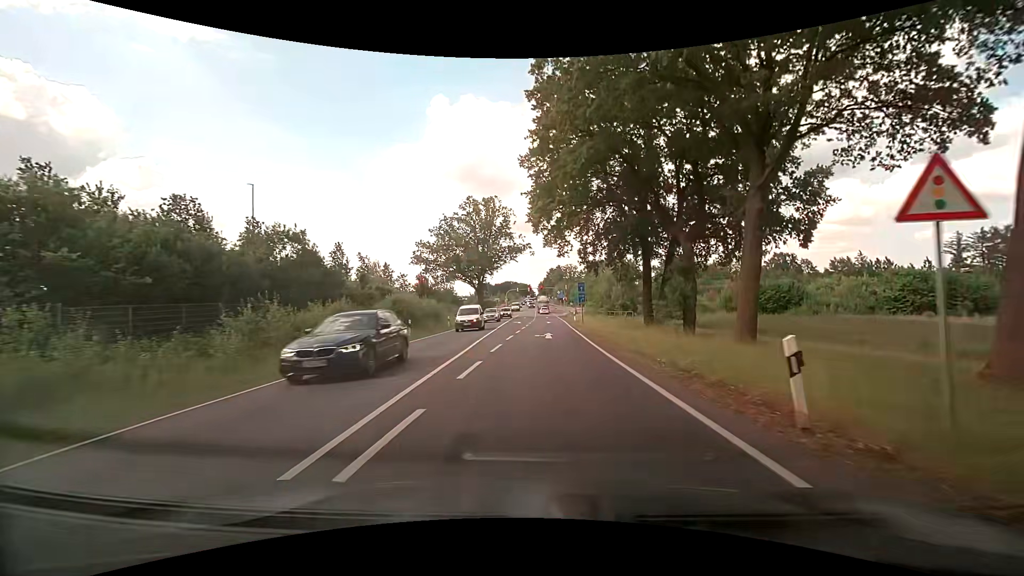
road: primary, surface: asphalt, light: Day
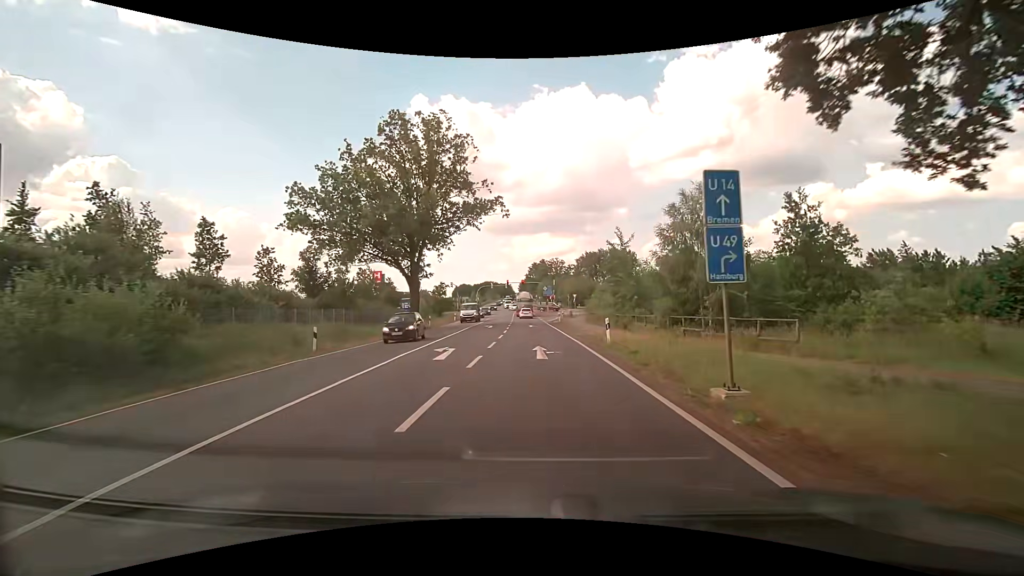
(+0.7, +34.3) m; +1°
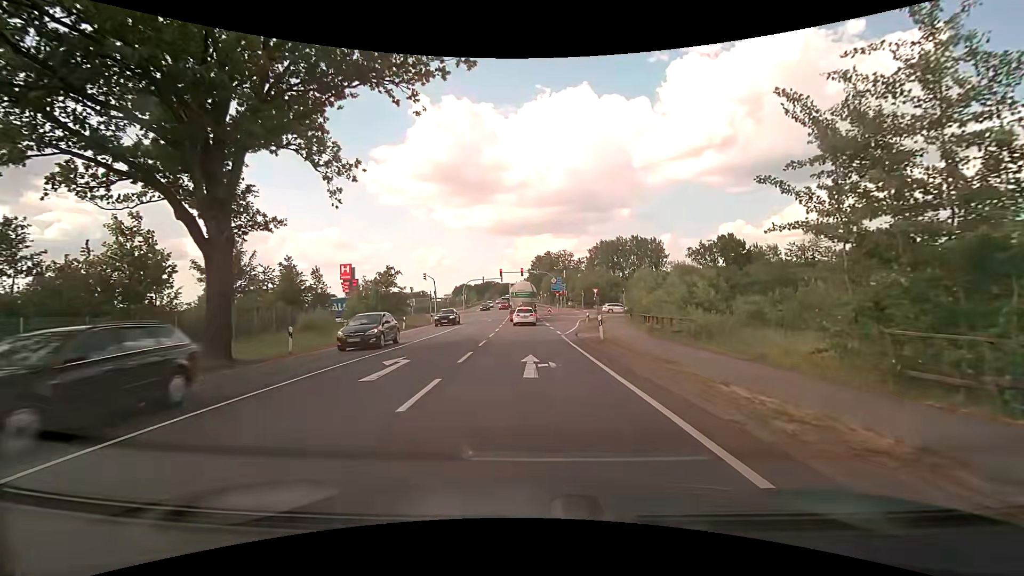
(+0.7, +29.1) m; +1°
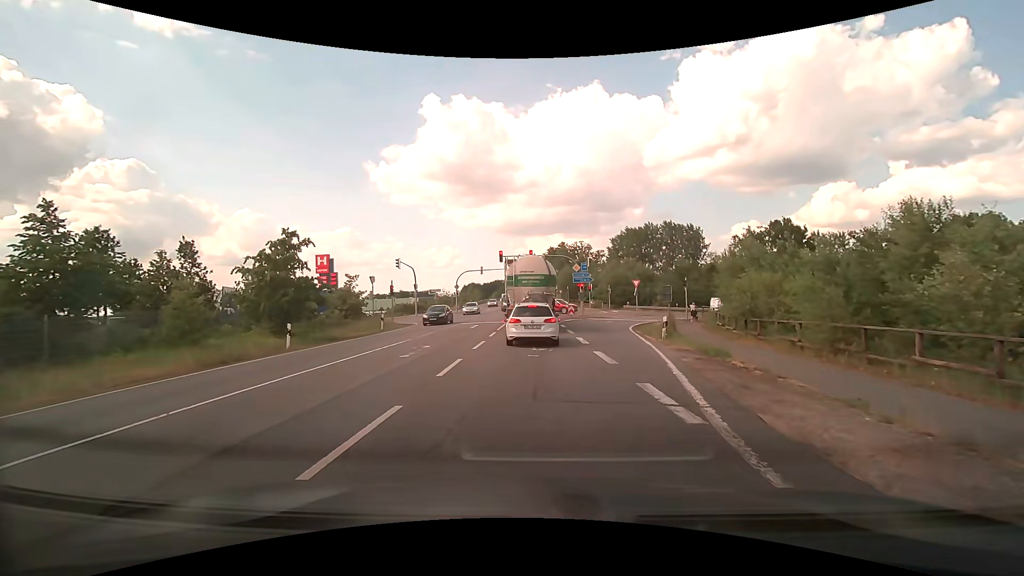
(-0.2, +21.0) m; -1°
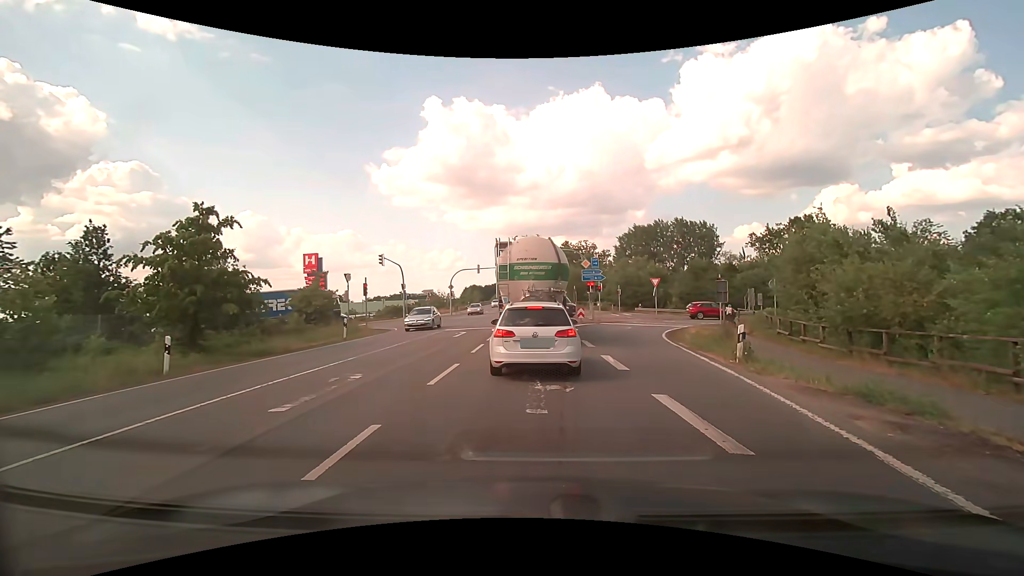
(0.0, +6.7) m; 0°
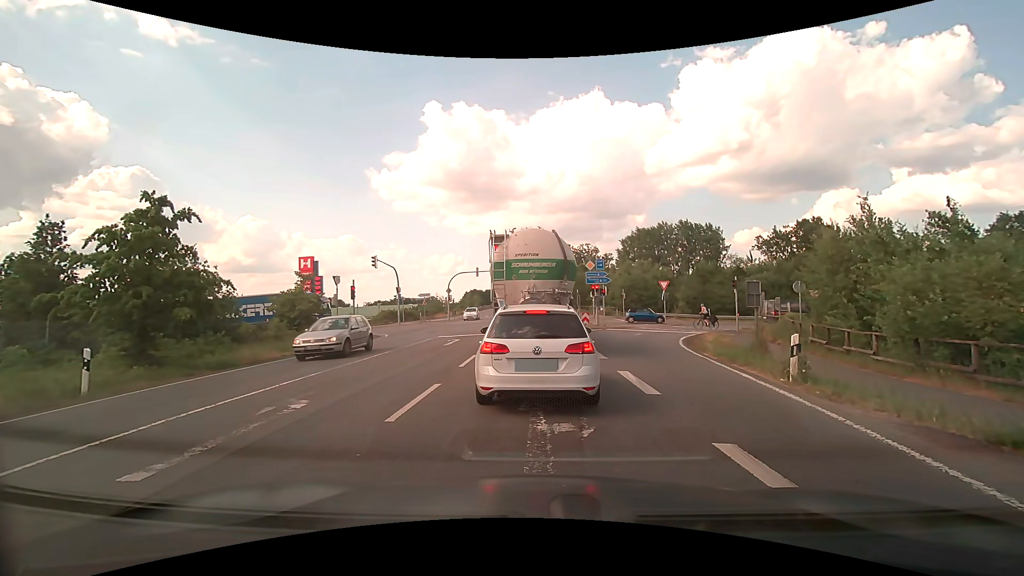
(0.0, +2.4) m; +1°
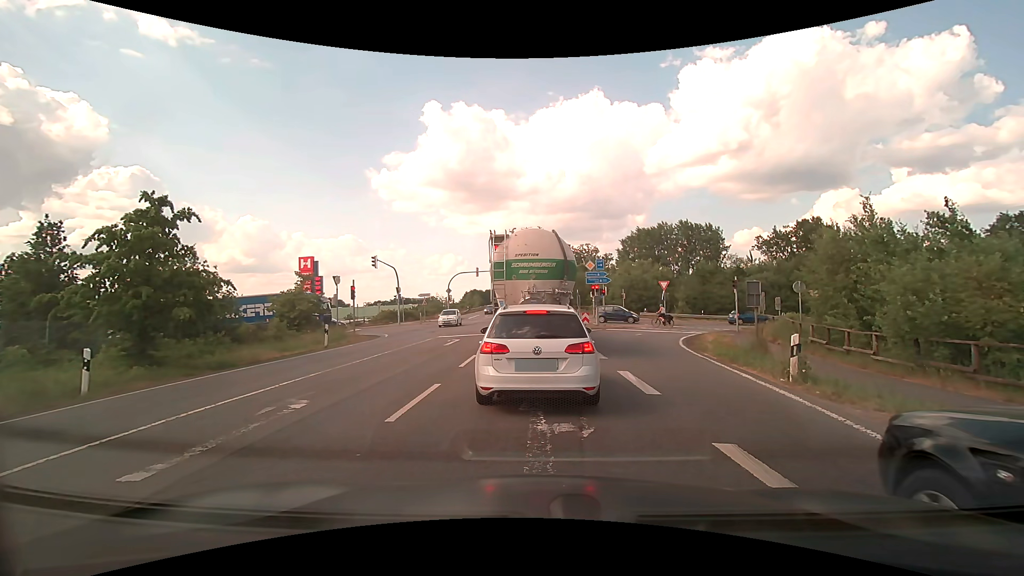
(0.0, 0.0) m; 0°
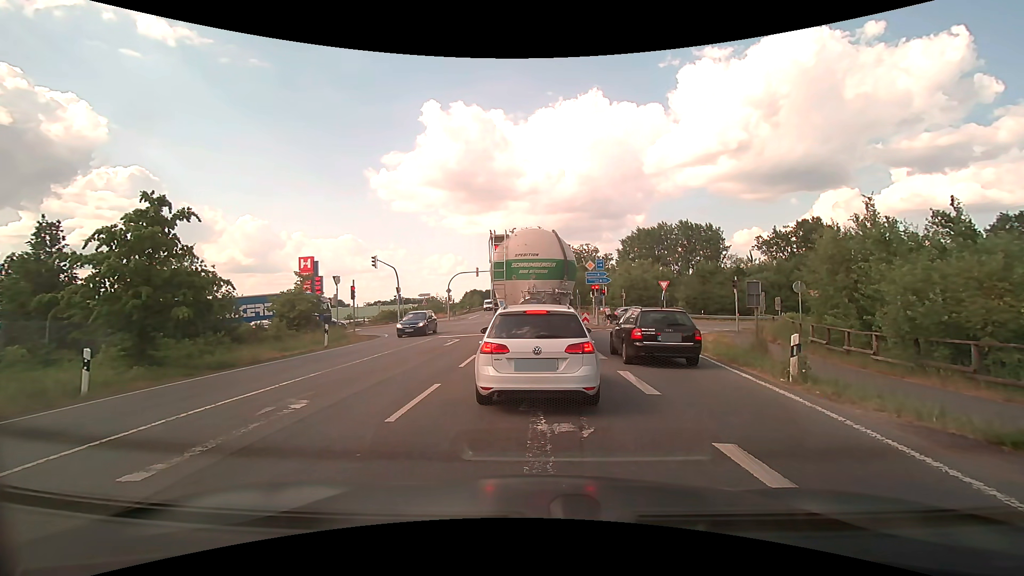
(0.0, 0.0) m; 0°
(0, +10) (0, +20) (0, +30) (-1, +40) (-1, +50) (-1, +60) (-1, +70) (-1, +80) (-1, +90) (-2, +100) m
